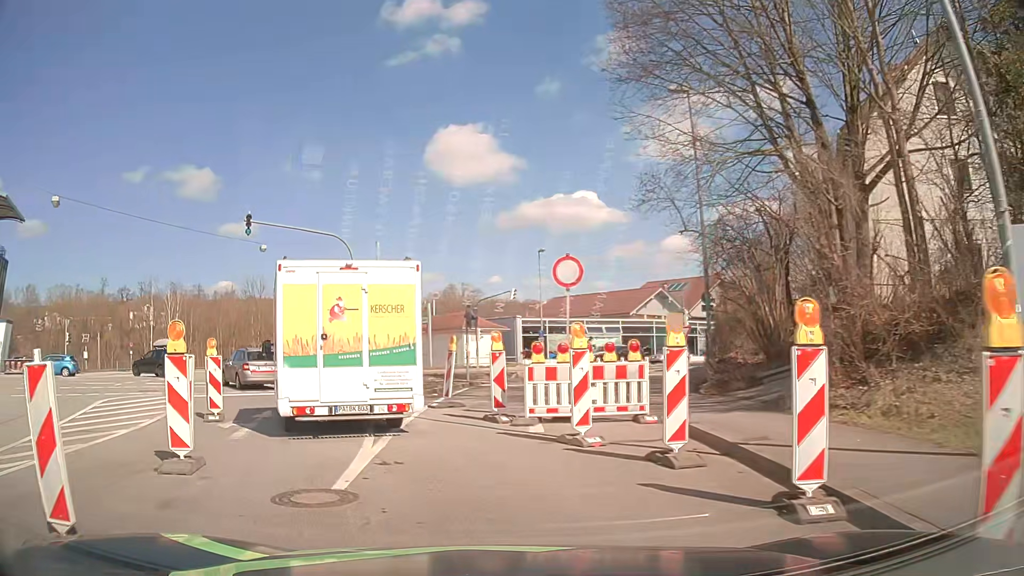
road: tertiary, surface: asphalt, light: Day
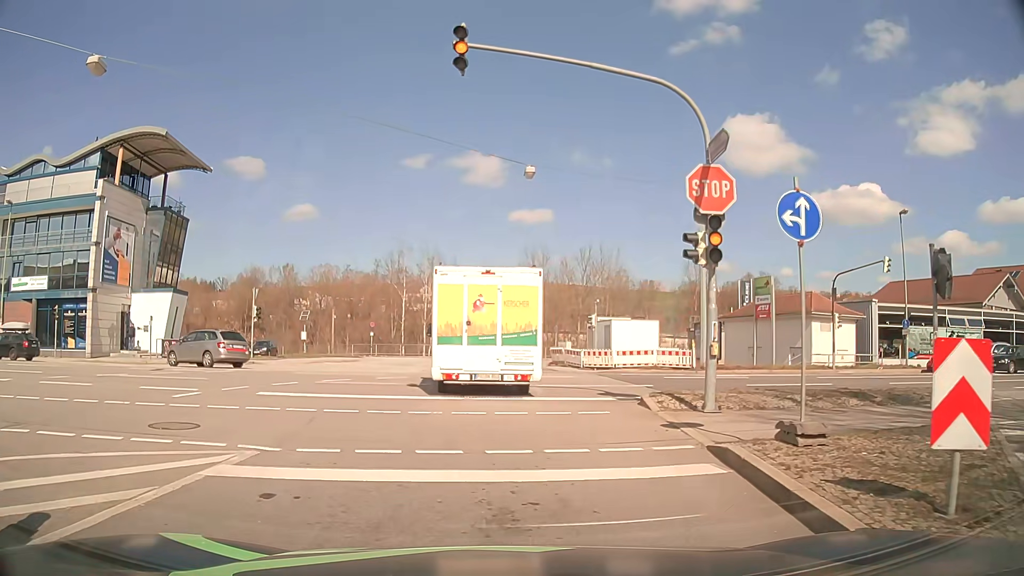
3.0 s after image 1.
(-3.8, +14.6) m; -26°
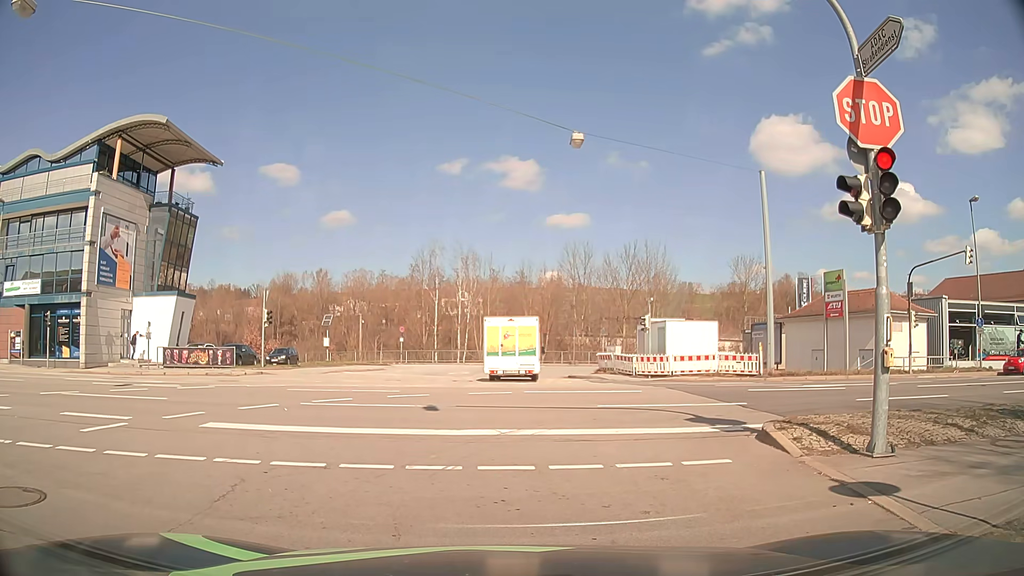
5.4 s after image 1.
(-0.1, +4.2) m; -3°
(-1, +10) (-6, +19) (-14, +24) (-24, +26) (-34, +26) (-44, +26) (-54, +26) (-64, +25) (-74, +25) (-84, +25) m
